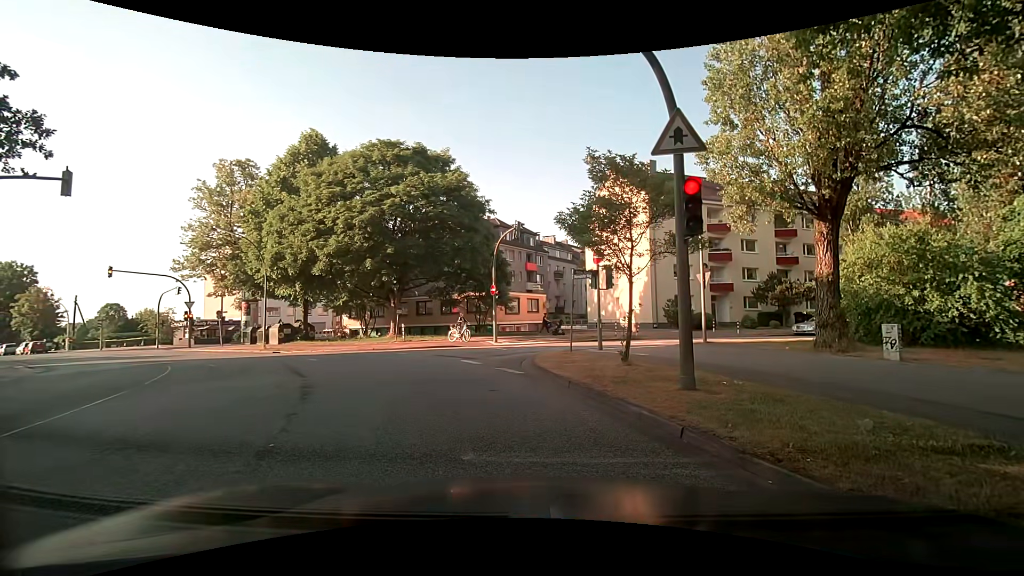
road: tertiary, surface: asphalt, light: Day
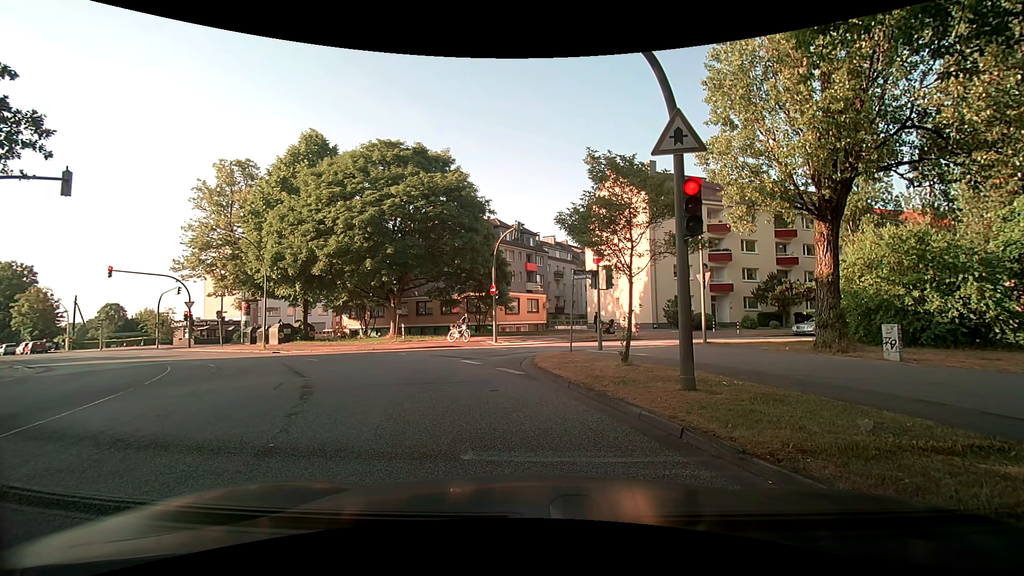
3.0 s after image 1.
(0.0, +0.1) m; 0°
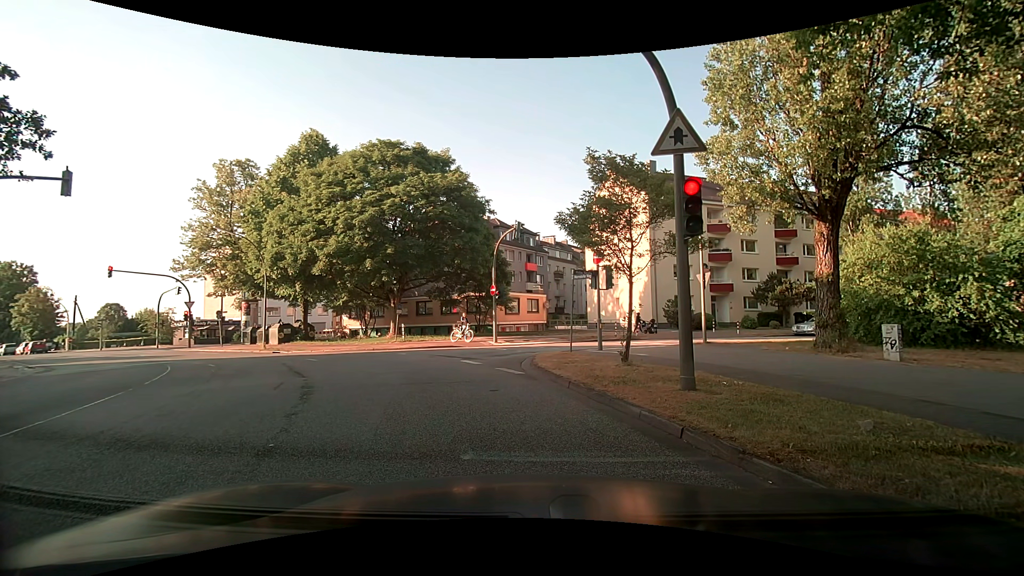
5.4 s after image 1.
(0.0, 0.0) m; 0°
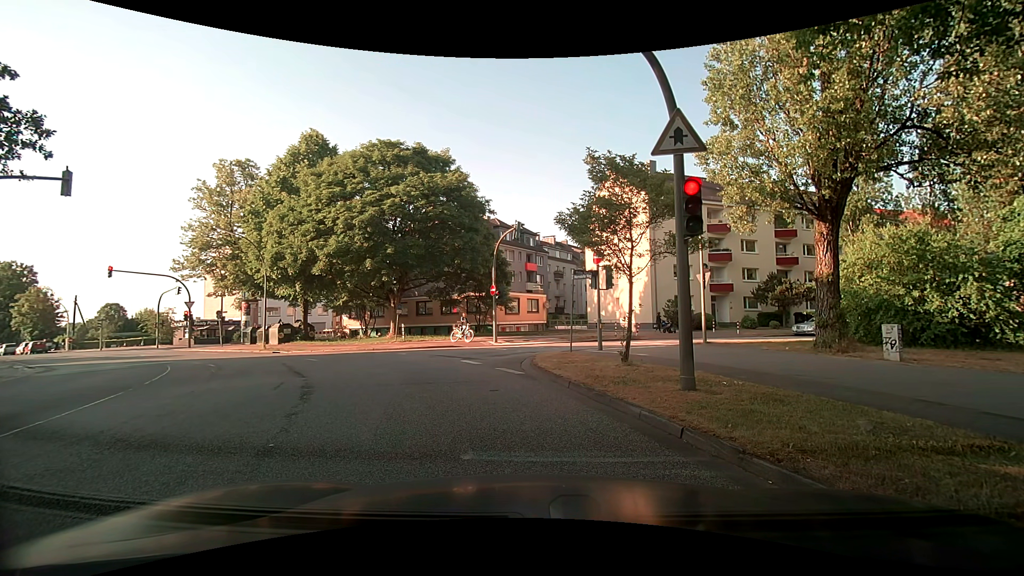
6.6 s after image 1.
(0.0, 0.0) m; 0°
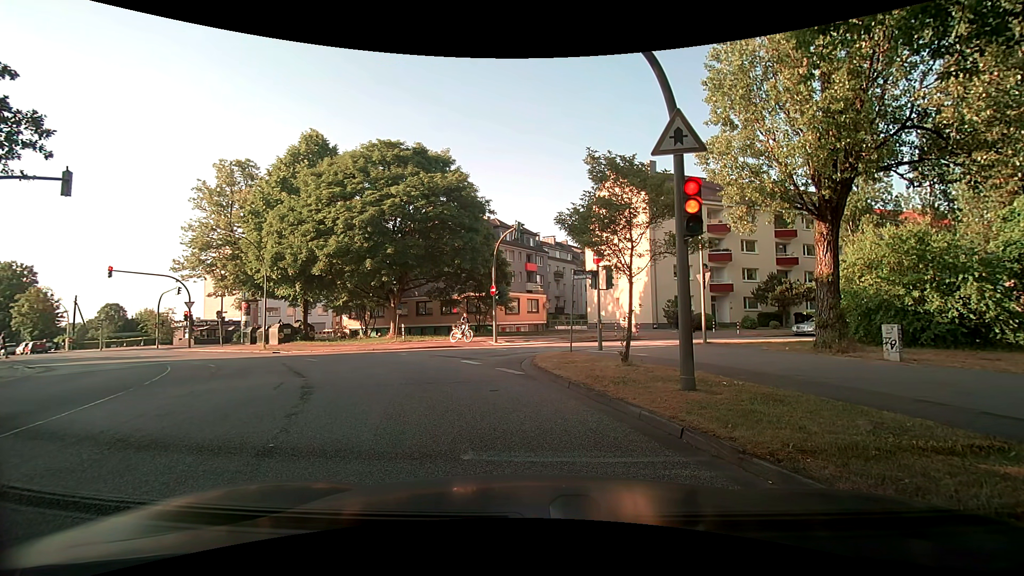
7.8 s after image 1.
(0.0, 0.0) m; 0°
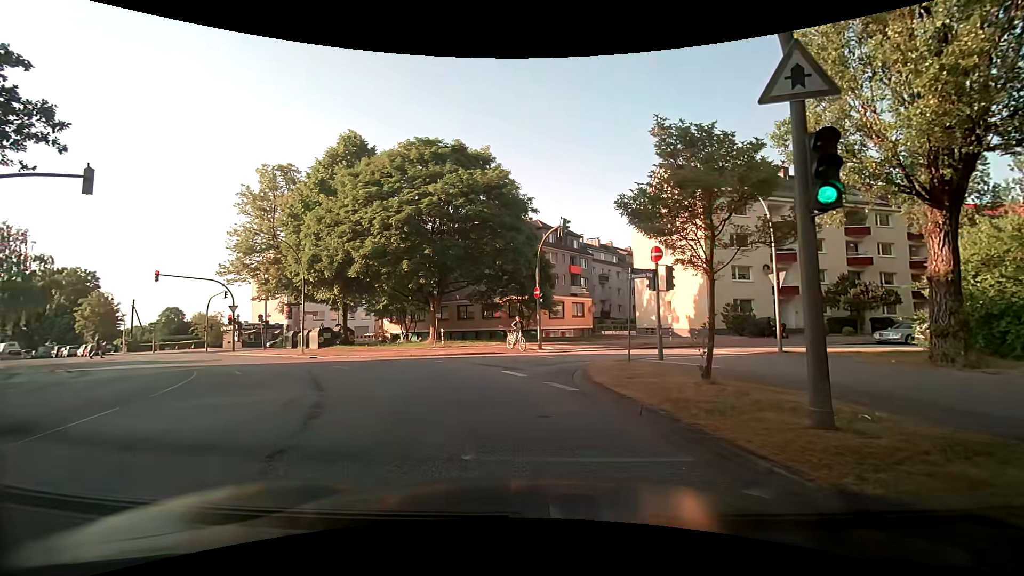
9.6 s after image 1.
(-0.1, +2.1) m; -4°
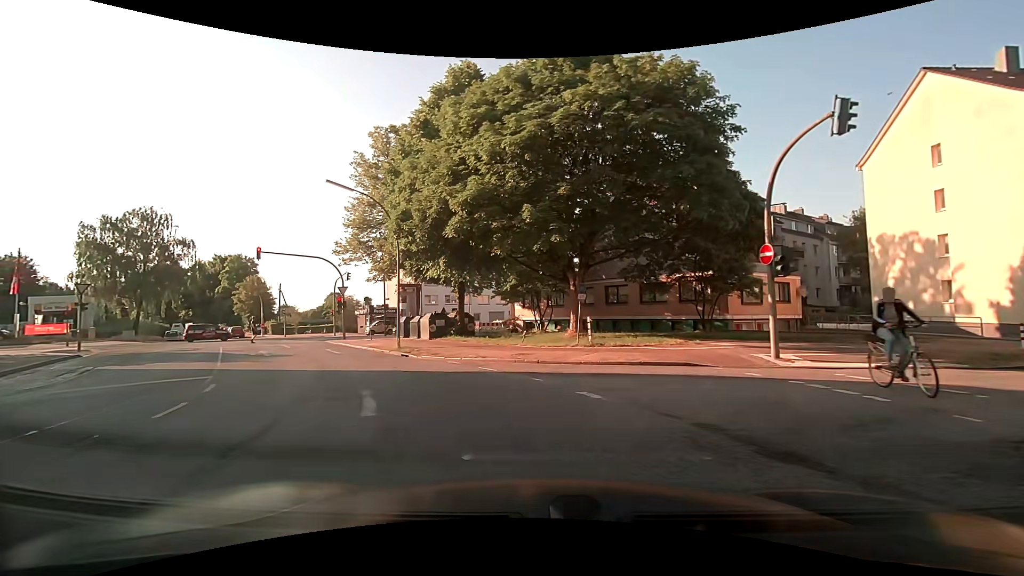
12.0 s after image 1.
(-1.9, +11.2) m; -17°
